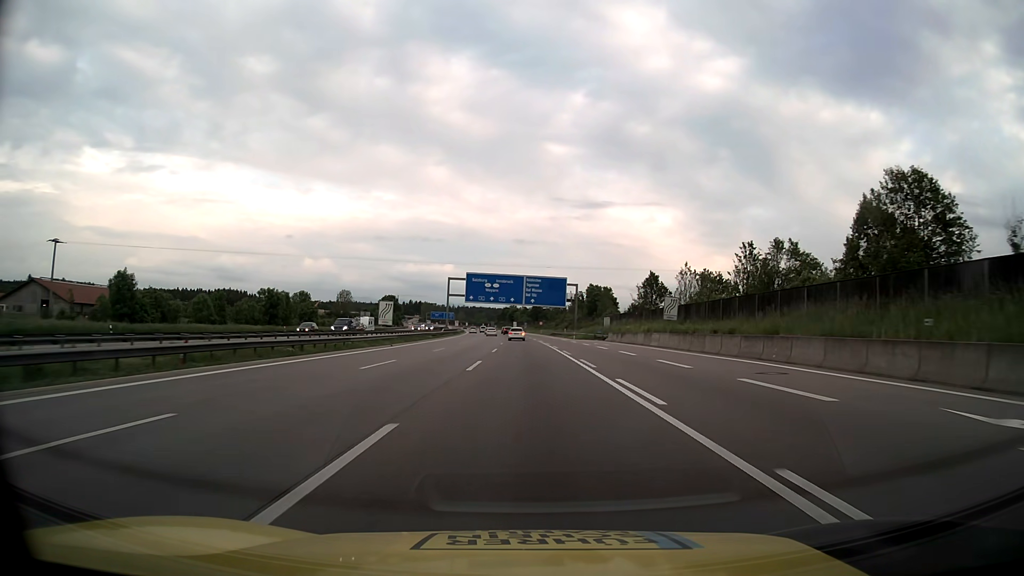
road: motorway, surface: asphalt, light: Day
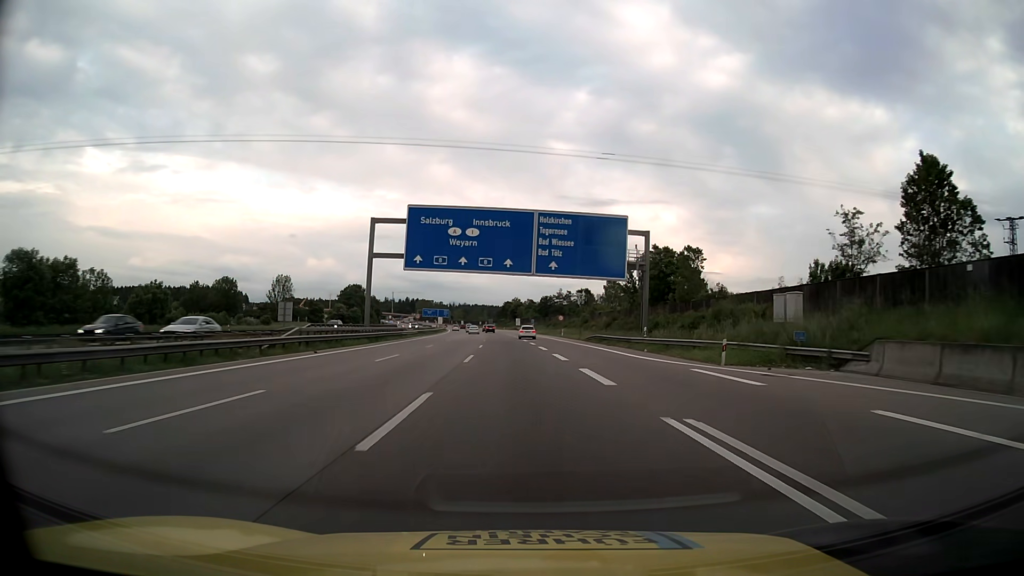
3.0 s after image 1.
(-0.7, +68.0) m; -1°
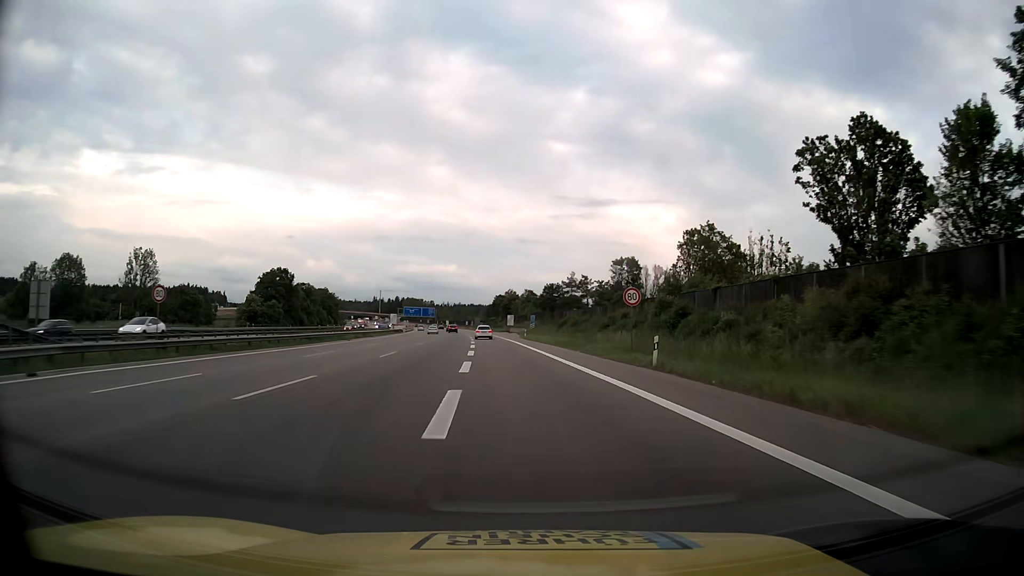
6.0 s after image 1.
(+0.6, +67.8) m; 0°
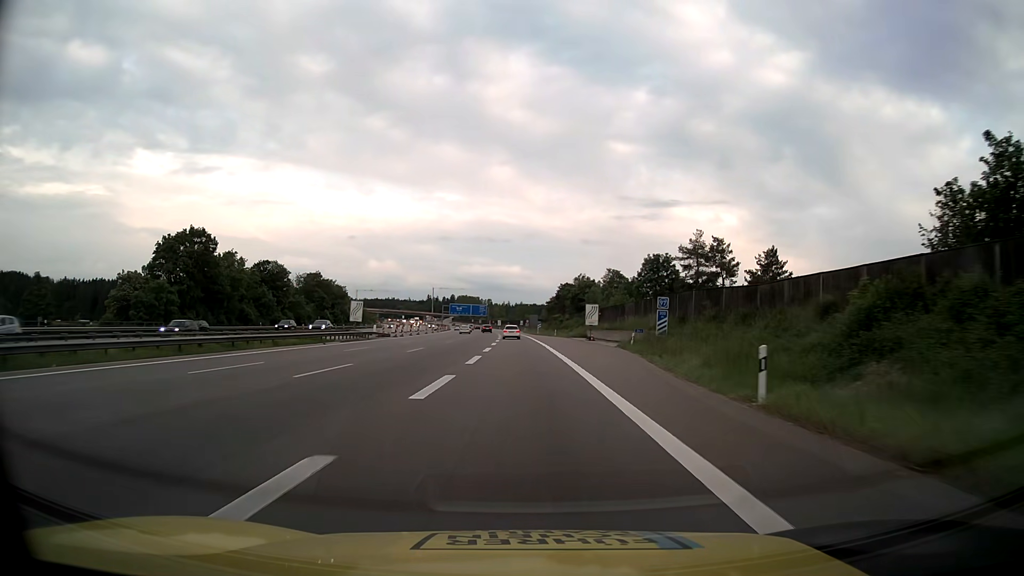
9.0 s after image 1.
(-2.9, +67.6) m; -5°
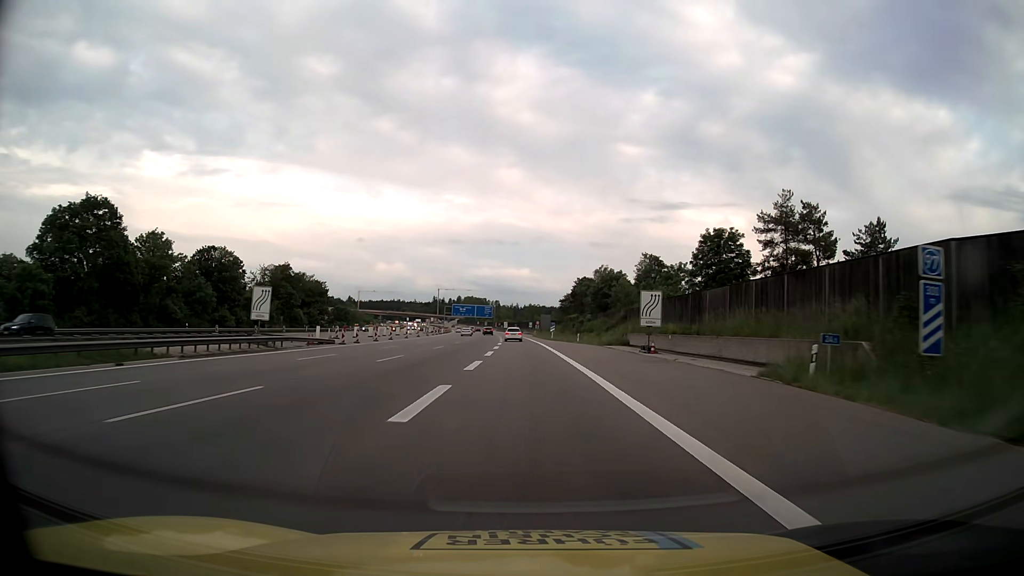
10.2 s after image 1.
(-0.3, +27.1) m; -1°
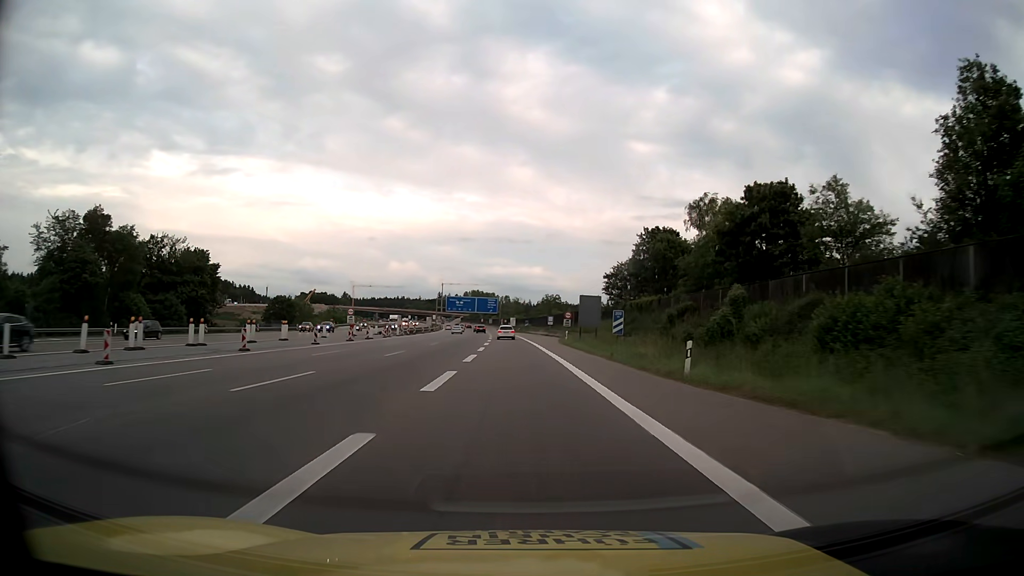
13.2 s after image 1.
(-0.5, +67.6) m; -1°
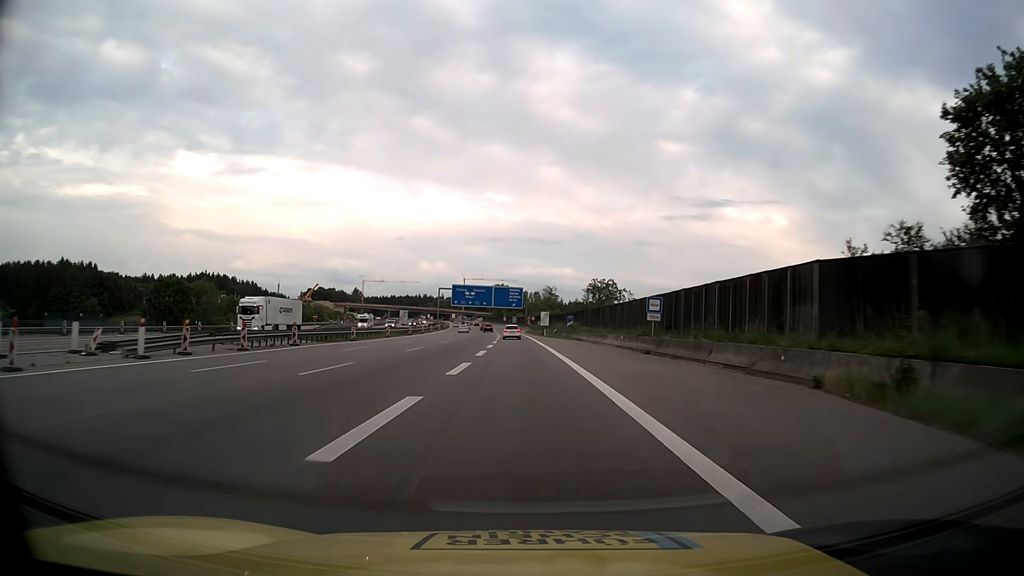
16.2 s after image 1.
(-1.5, +67.6) m; -3°
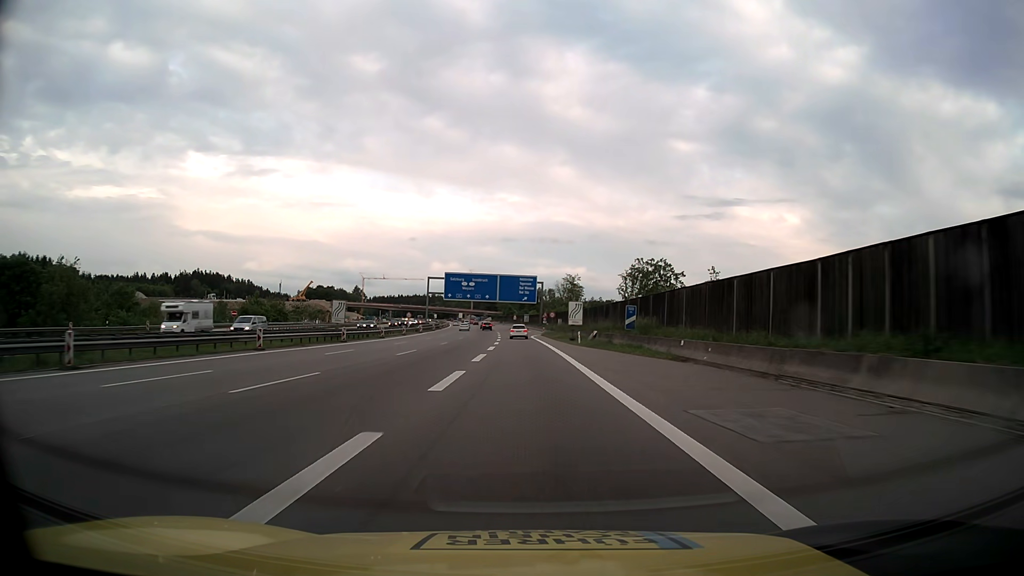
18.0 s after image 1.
(-0.4, +40.6) m; -1°
(0, +10) (0, +20) (0, +30) (0, +40) (-1, +50) (-1, +60) (-1, +70) (-1, +80) (-1, +90) (-2, +100) m
